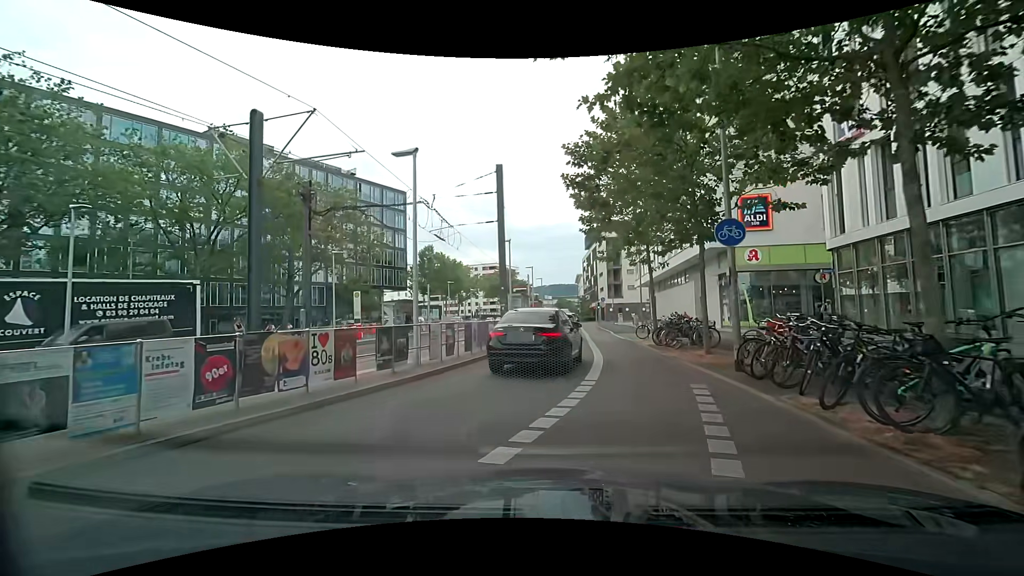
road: secondary_link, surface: asphalt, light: Day
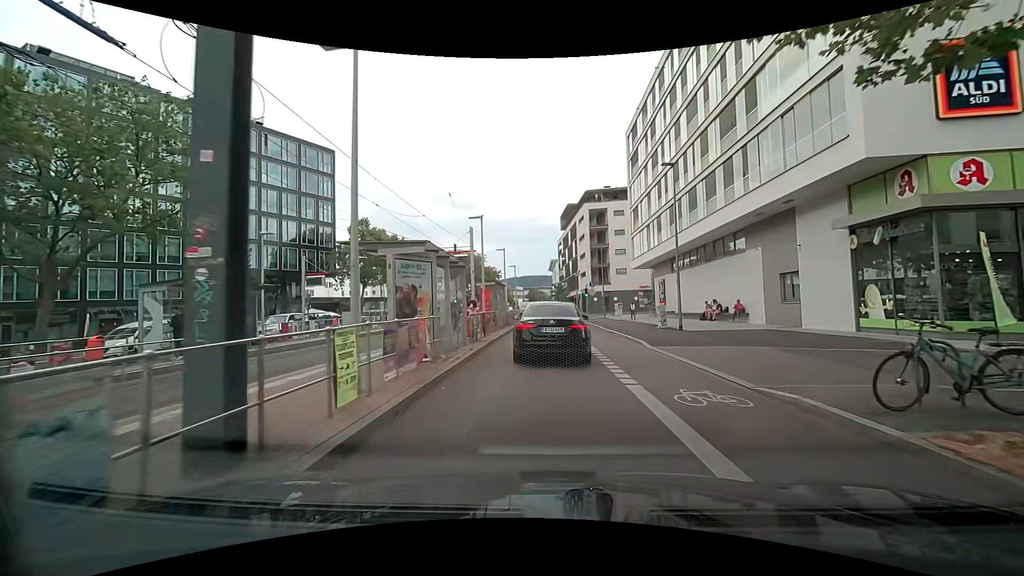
(+0.1, +19.8) m; +2°
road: secondary
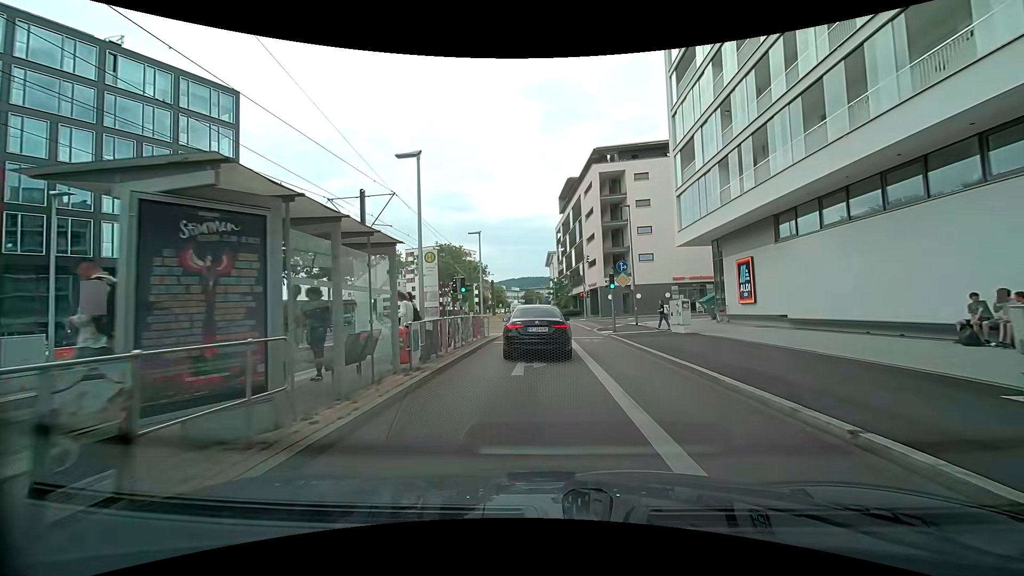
(+0.4, +21.6) m; +2°
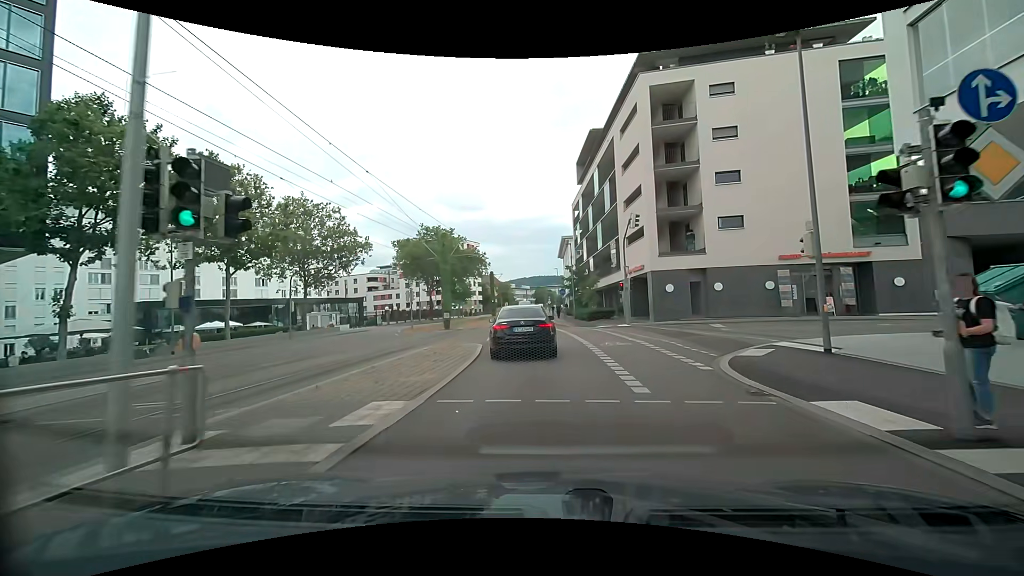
(-0.5, +21.2) m; -1°
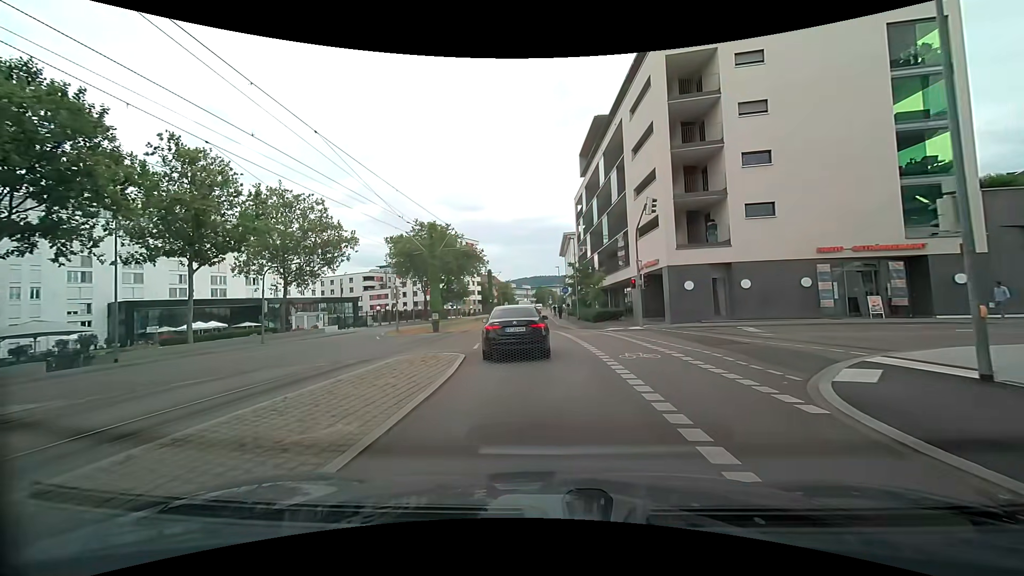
(0.0, +4.2) m; -1°
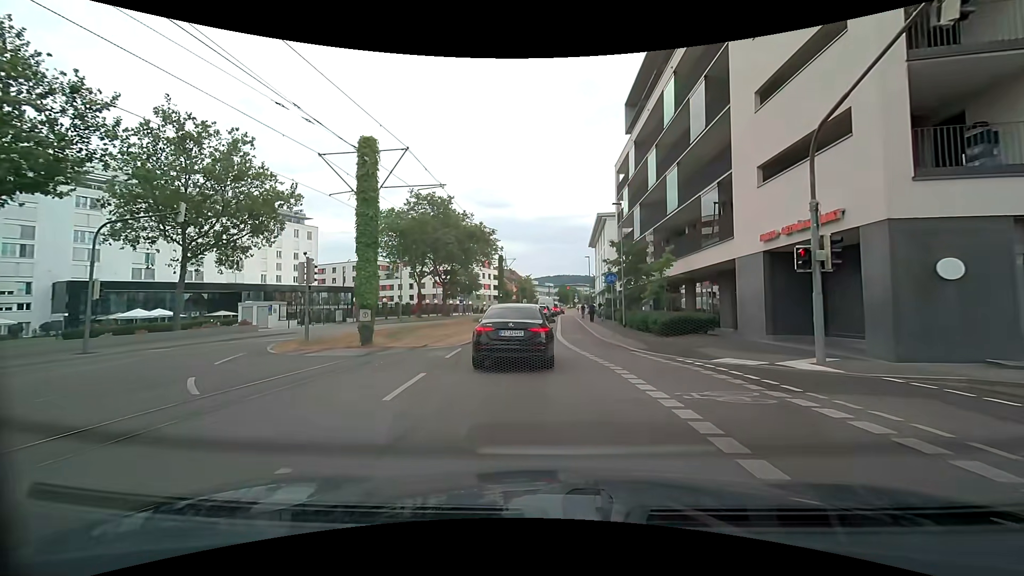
(0.0, +16.6) m; -1°
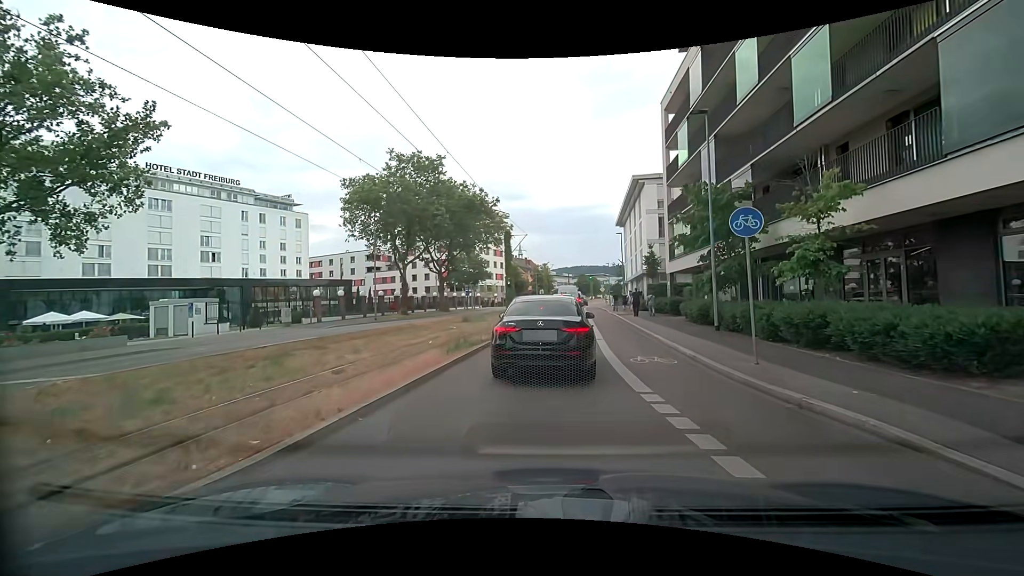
(-0.6, +13.7) m; -3°
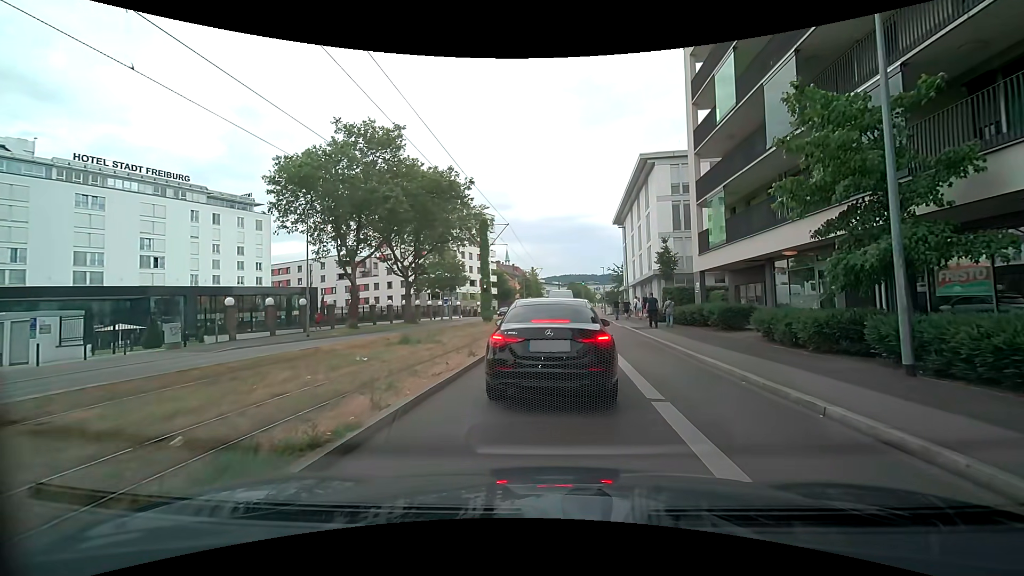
(0.0, +9.8) m; 0°
